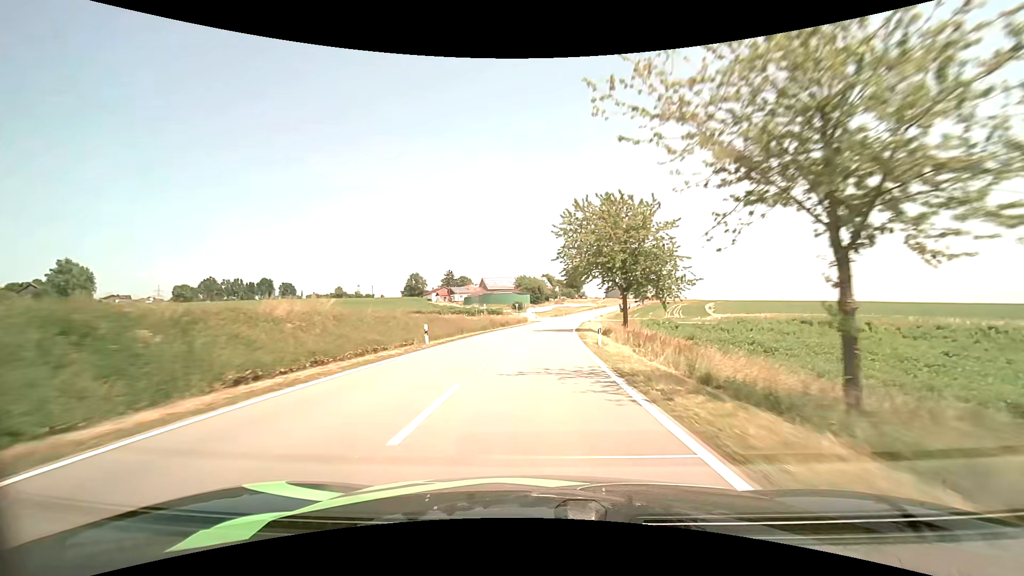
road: tertiary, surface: asphalt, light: Day
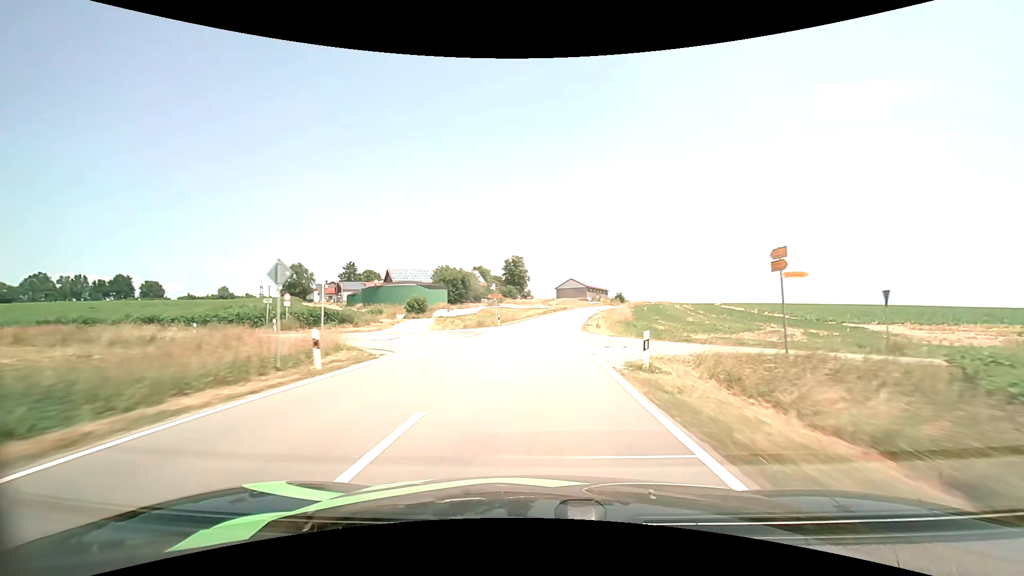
(+3.4, +64.5) m; +7°
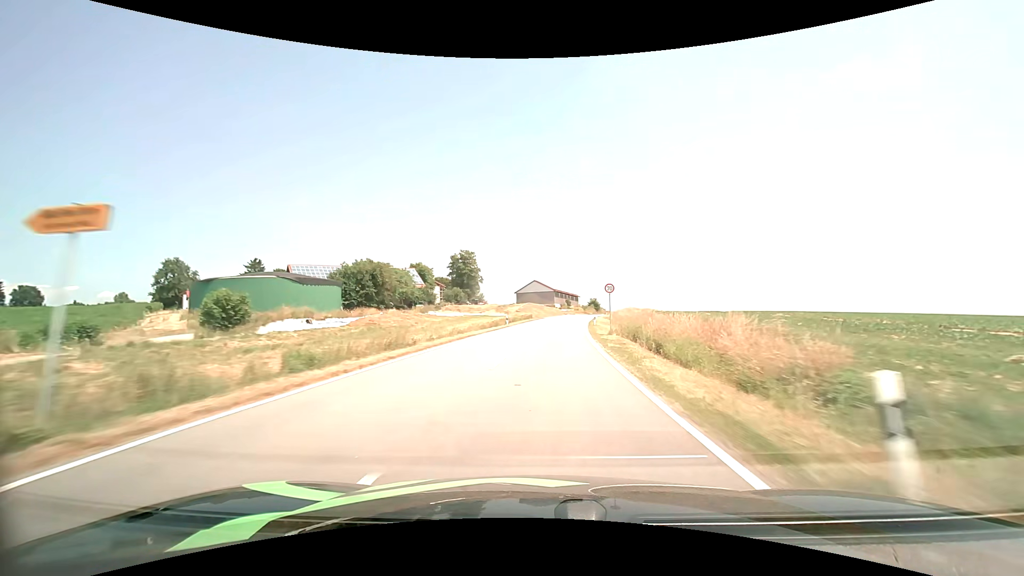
(+1.5, +39.7) m; +4°
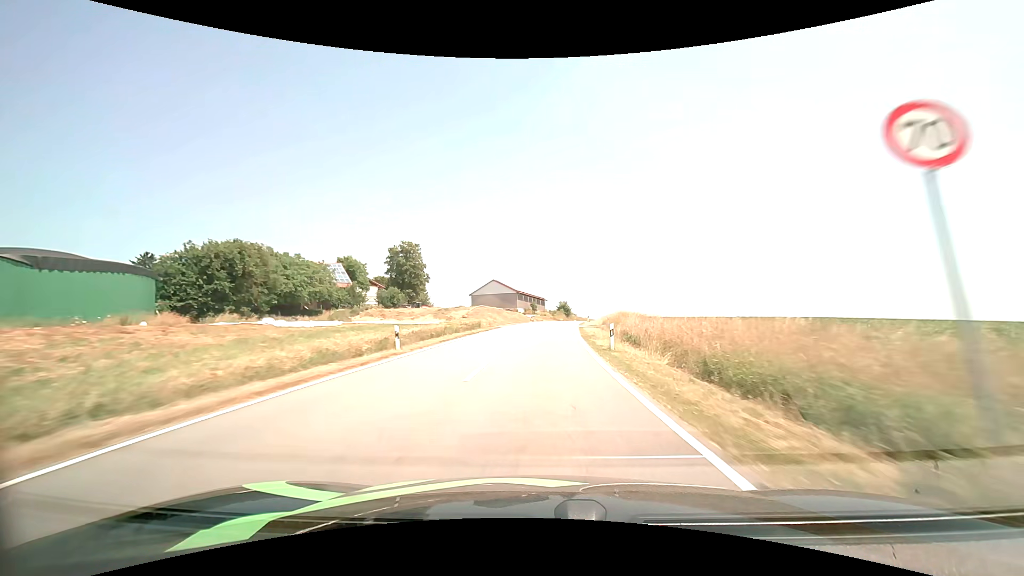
(+1.0, +26.4) m; +4°
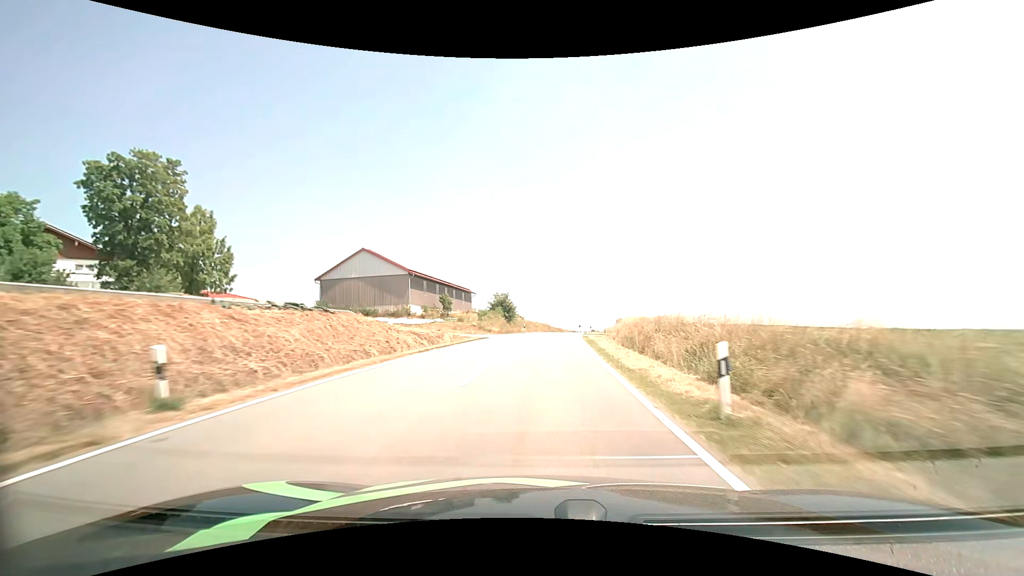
(+3.6, +62.3) m; +7°
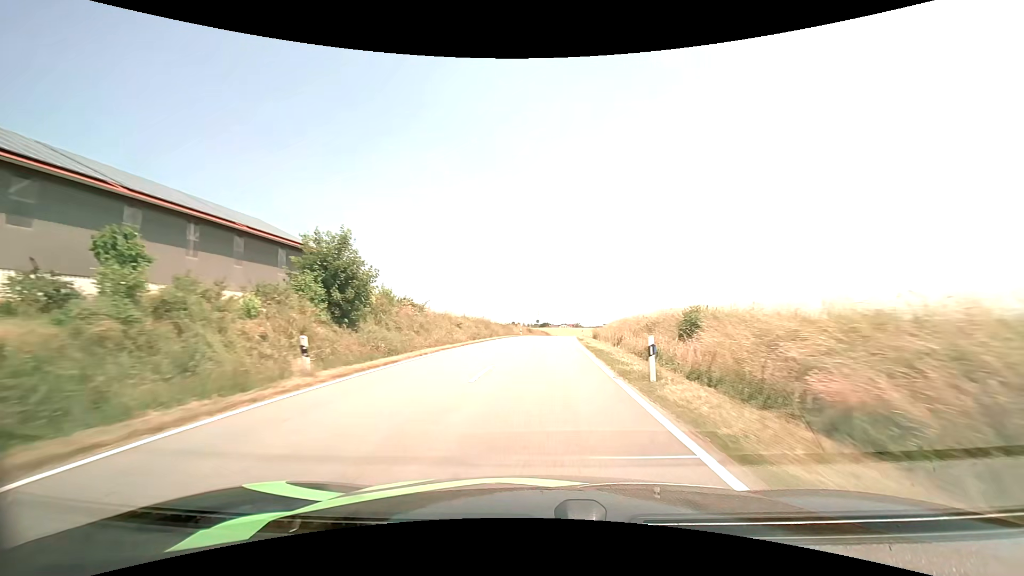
(+2.4, +48.3) m; +6°
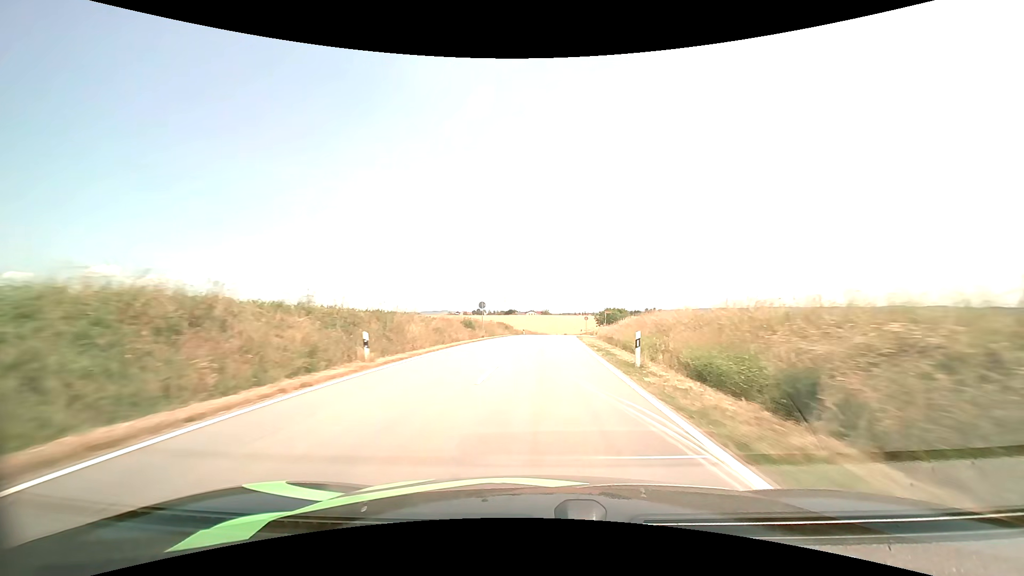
(+1.7, +50.0) m; +4°
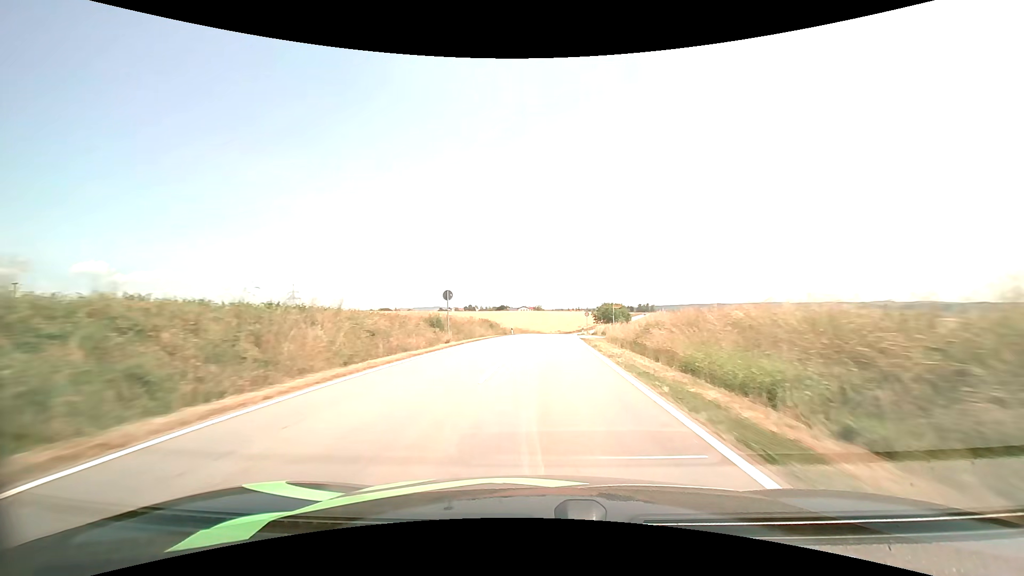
(+0.1, +12.9) m; +1°
(0, +10) (0, +20) (+1, +30) (+1, +40) (+2, +50) (+3, +60) (+3, +70) (+4, +80) (+6, +90) (+7, +100) m
